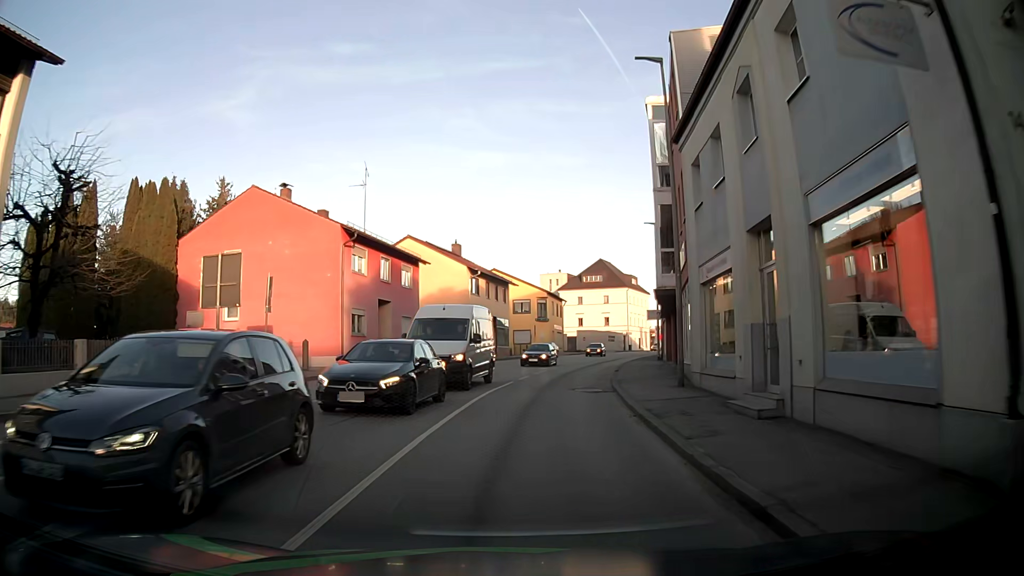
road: tertiary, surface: asphalt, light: Day
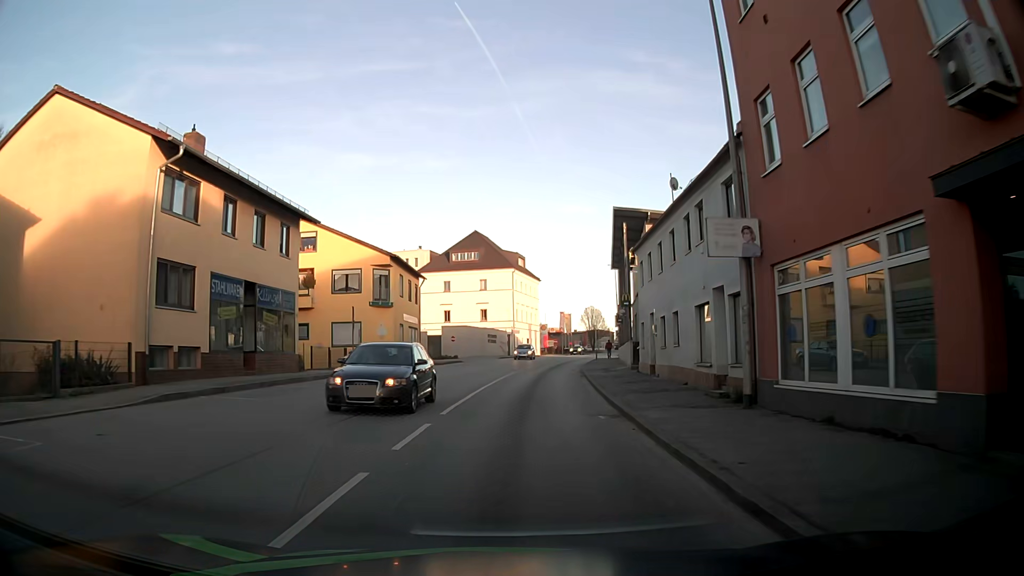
(+3.4, +34.3) m; +11°
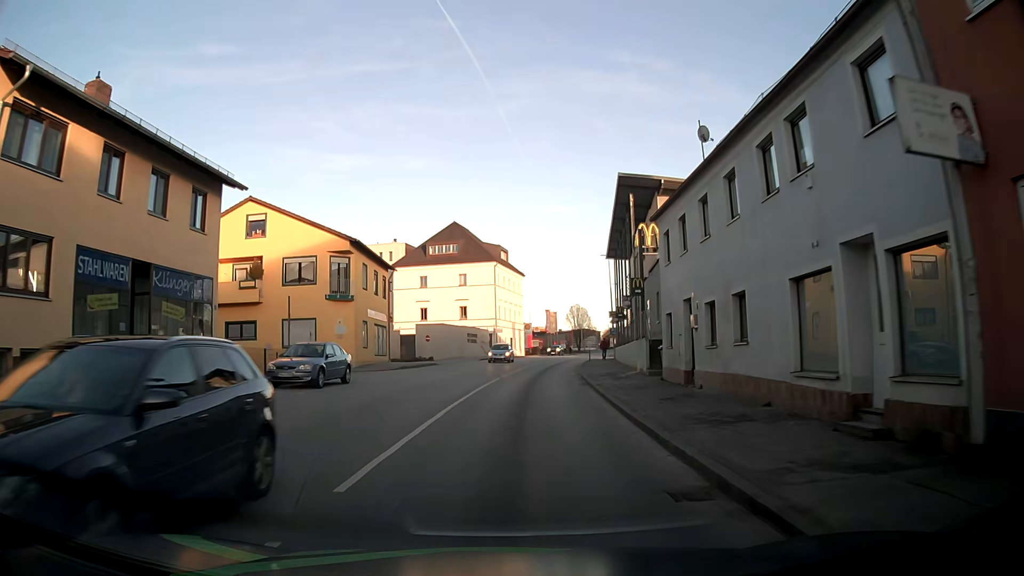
(+0.1, +7.1) m; +1°
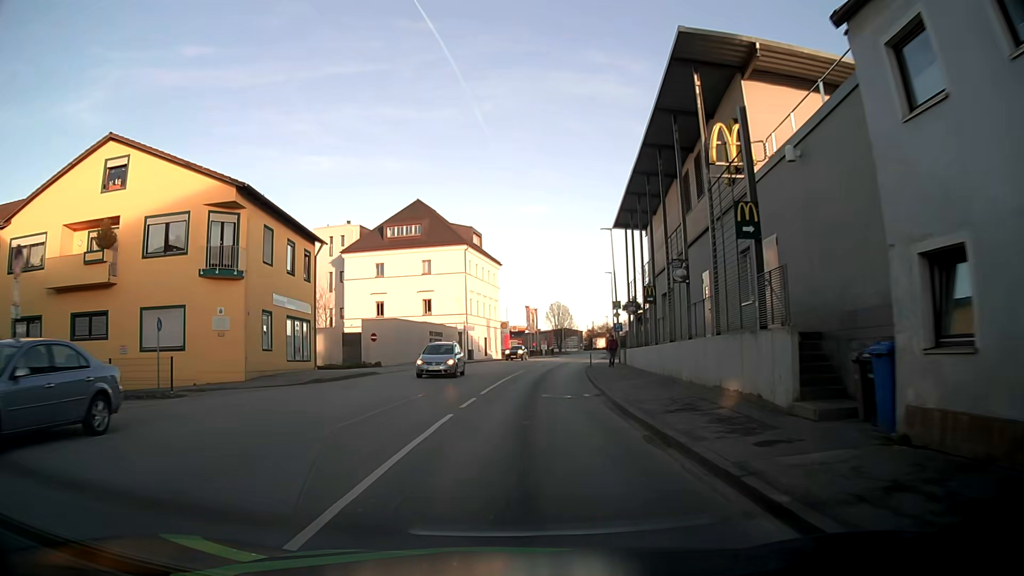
(+0.3, +14.3) m; +2°
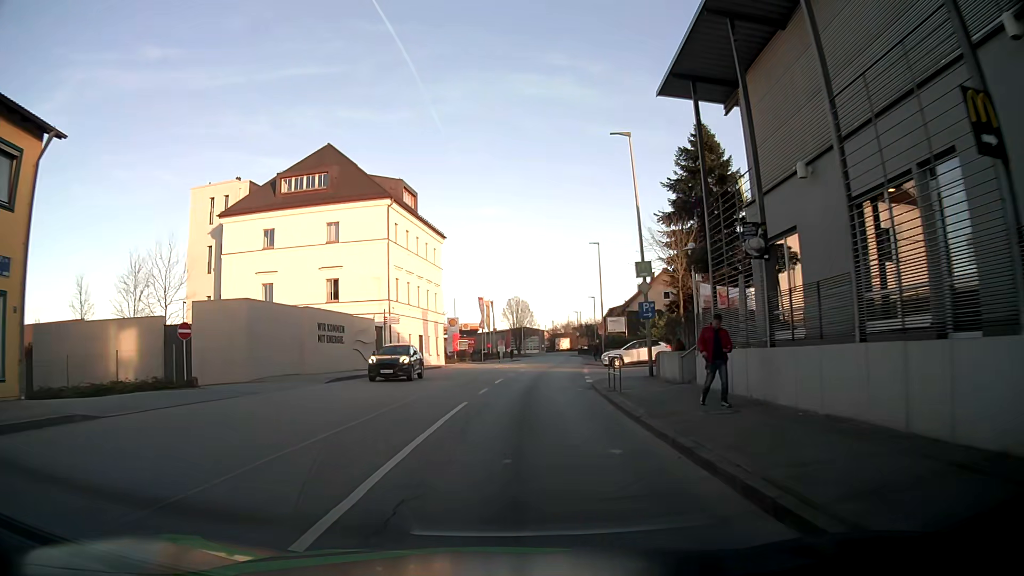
(+0.8, +21.7) m; +4°
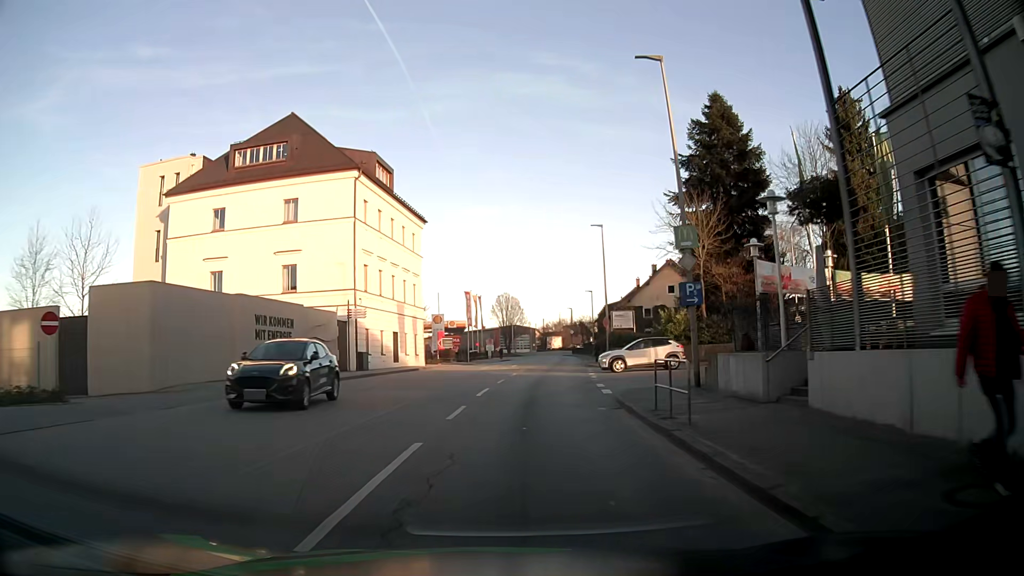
(0.0, +7.3) m; 0°
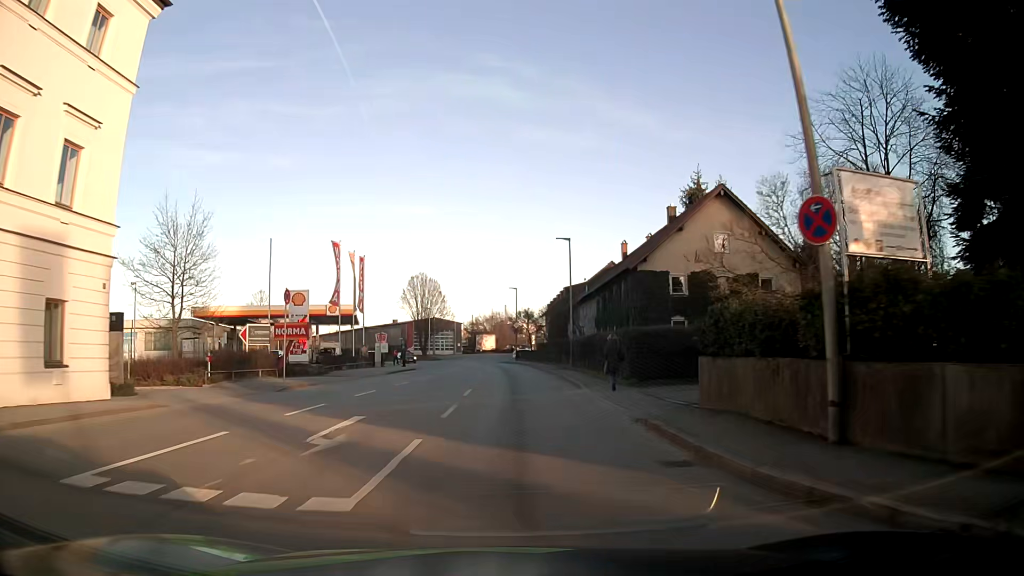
(+2.2, +36.9) m; +7°
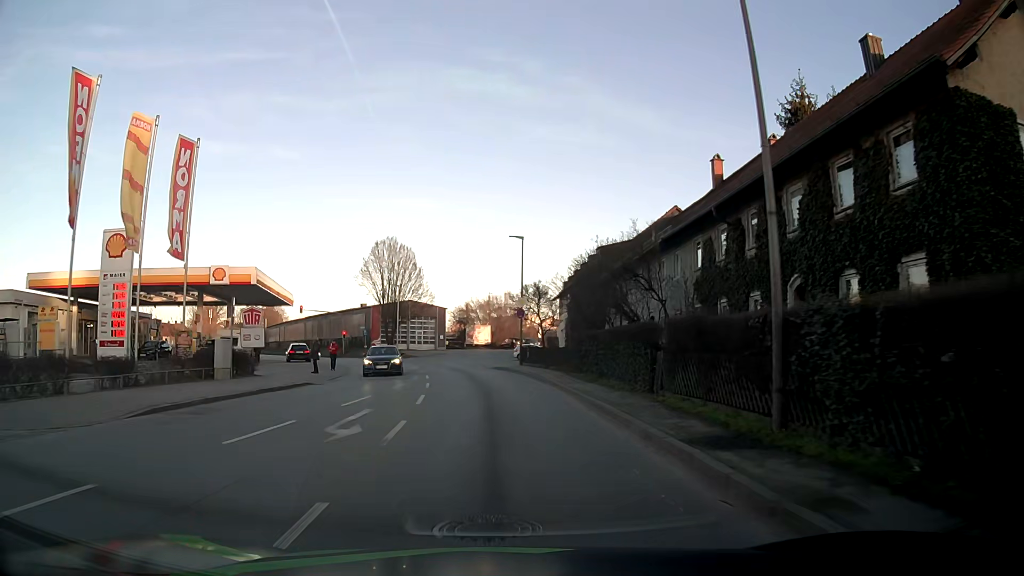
(+0.1, +28.1) m; 0°
